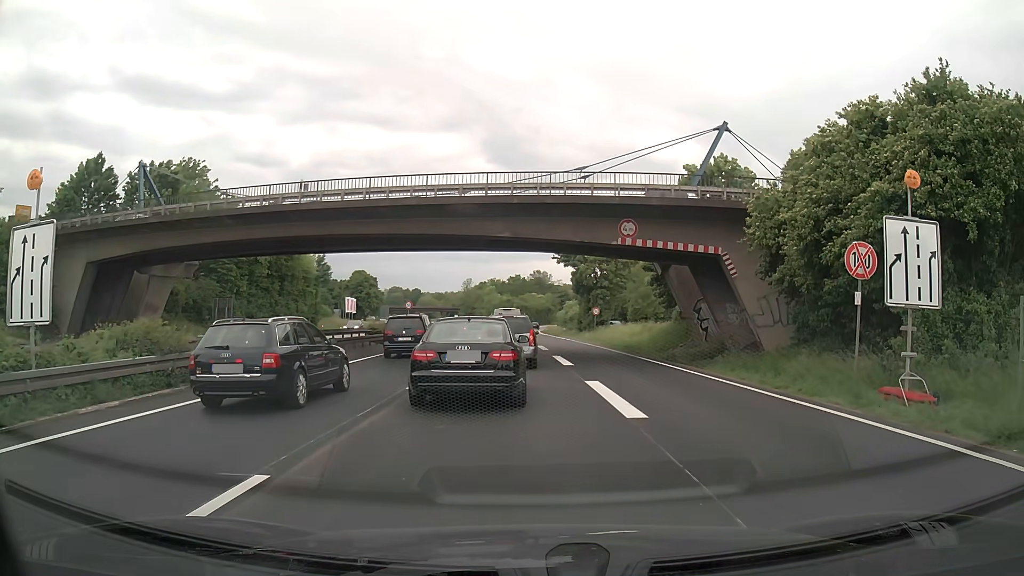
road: trunk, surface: asphalt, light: Day
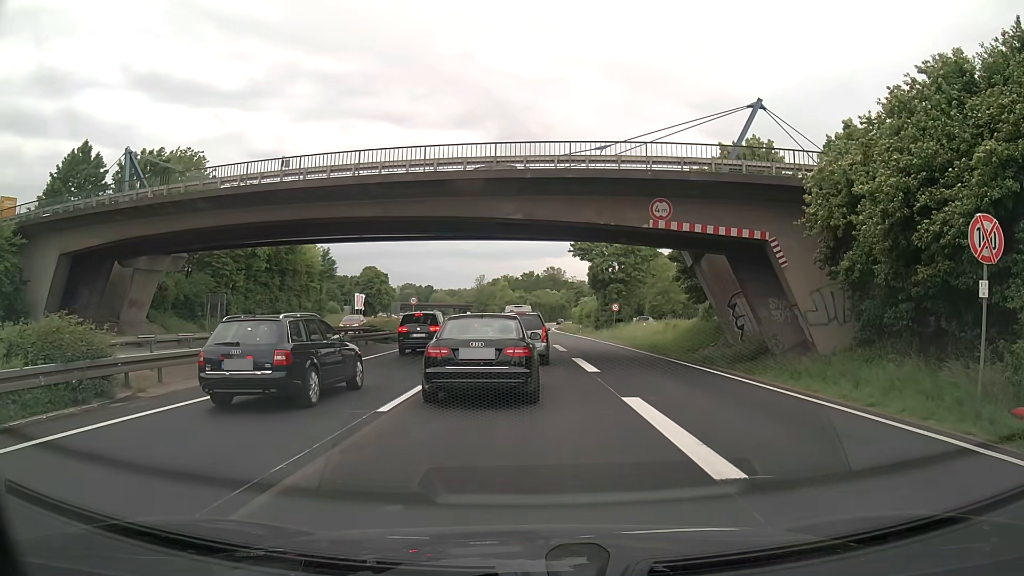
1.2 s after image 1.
(0.0, +3.9) m; -1°
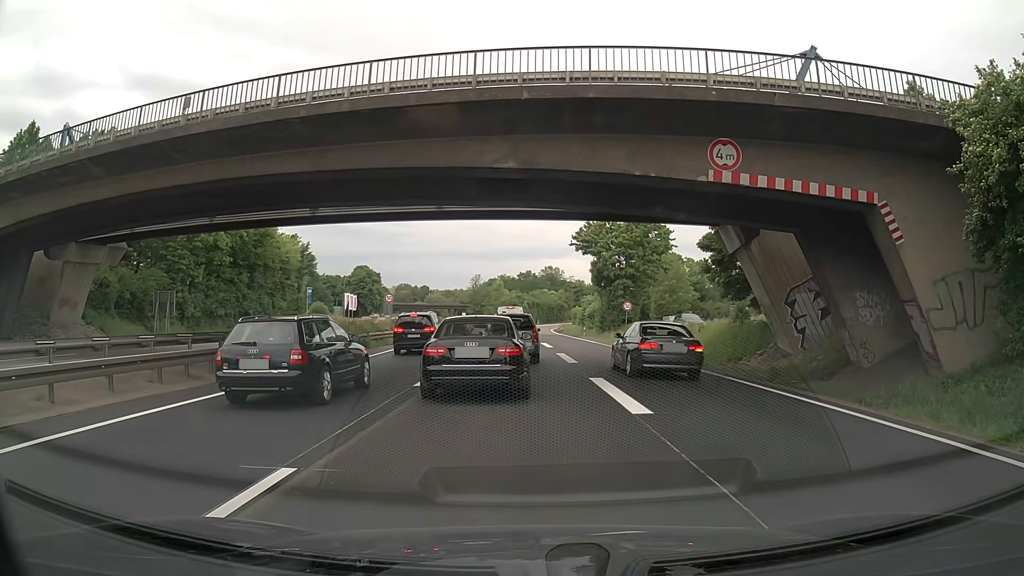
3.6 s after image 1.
(-0.1, +7.8) m; 0°
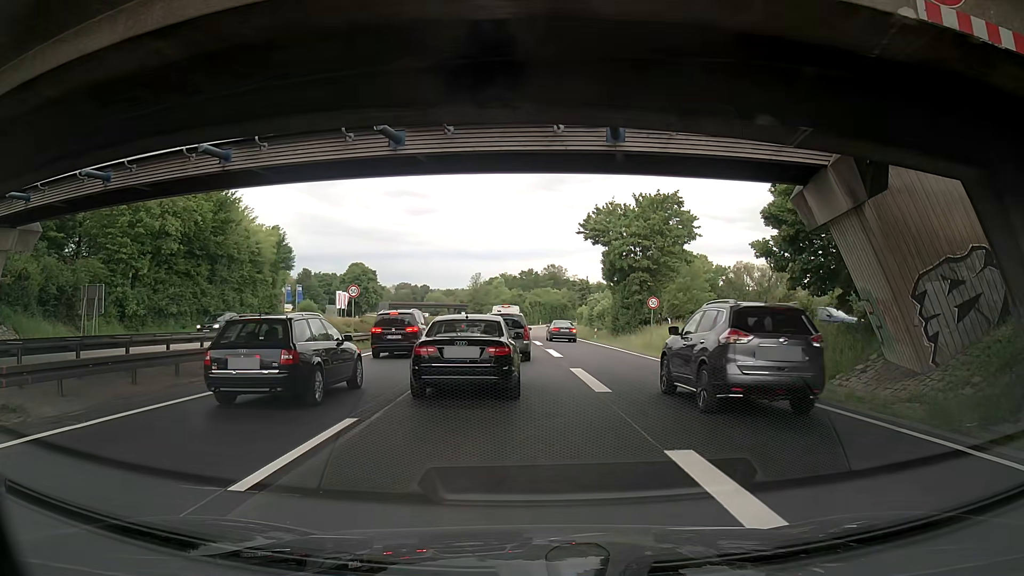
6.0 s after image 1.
(0.0, +9.0) m; -1°
